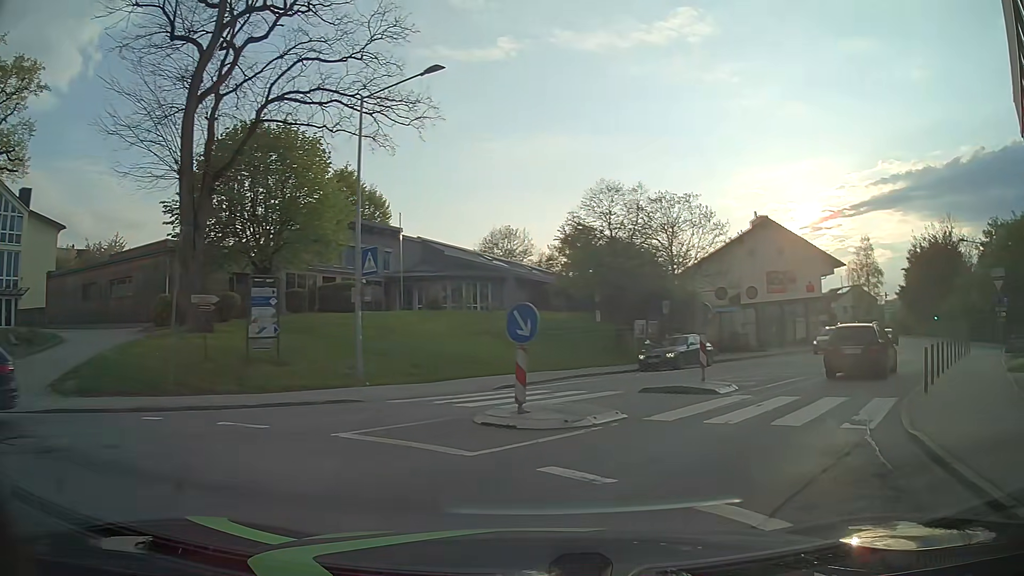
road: tertiary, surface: asphalt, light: Day
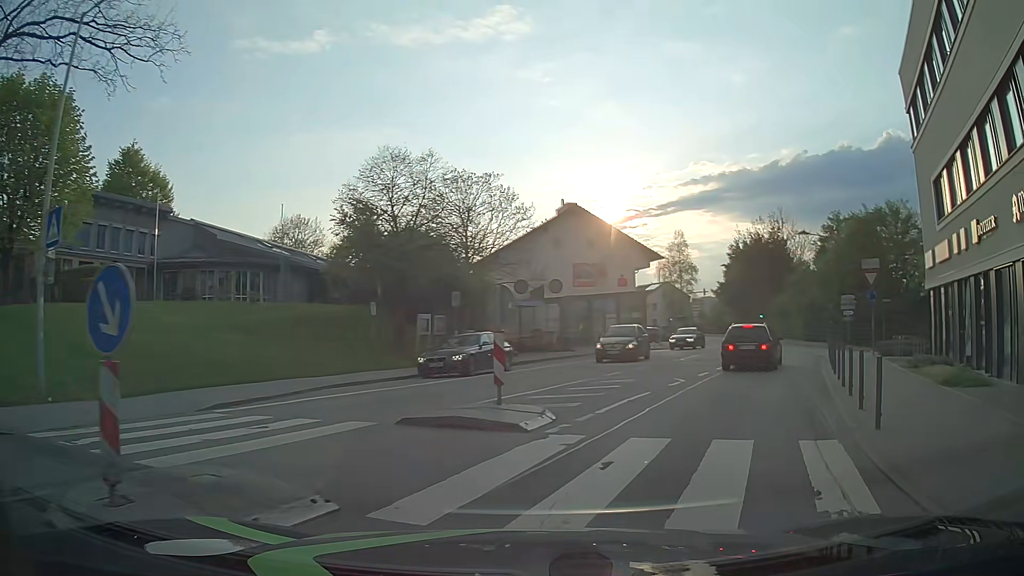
(+0.8, +5.6) m; +17°
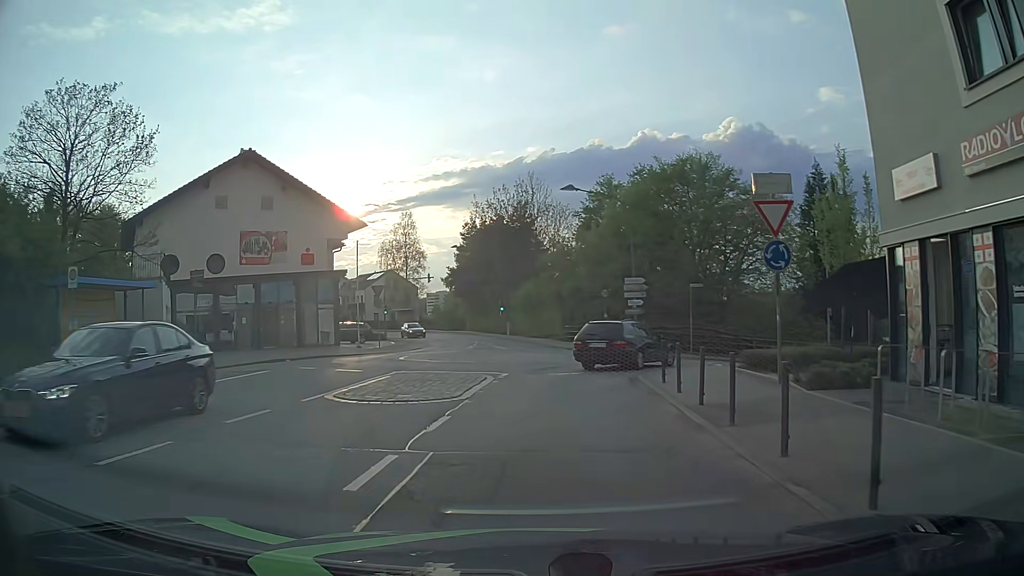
(+4.5, +16.0) m; +23°
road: unclassified
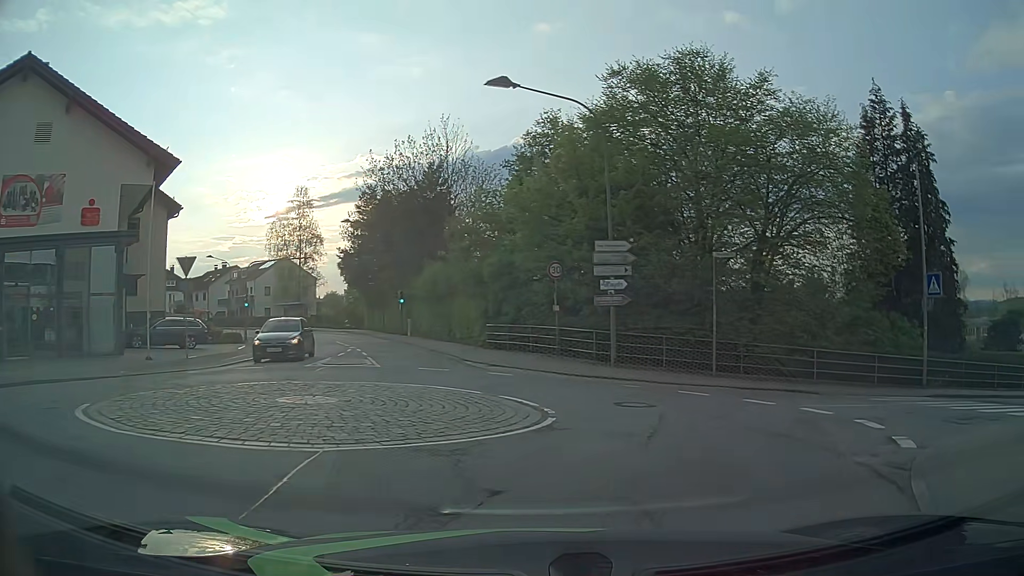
(+0.4, +16.2) m; +5°
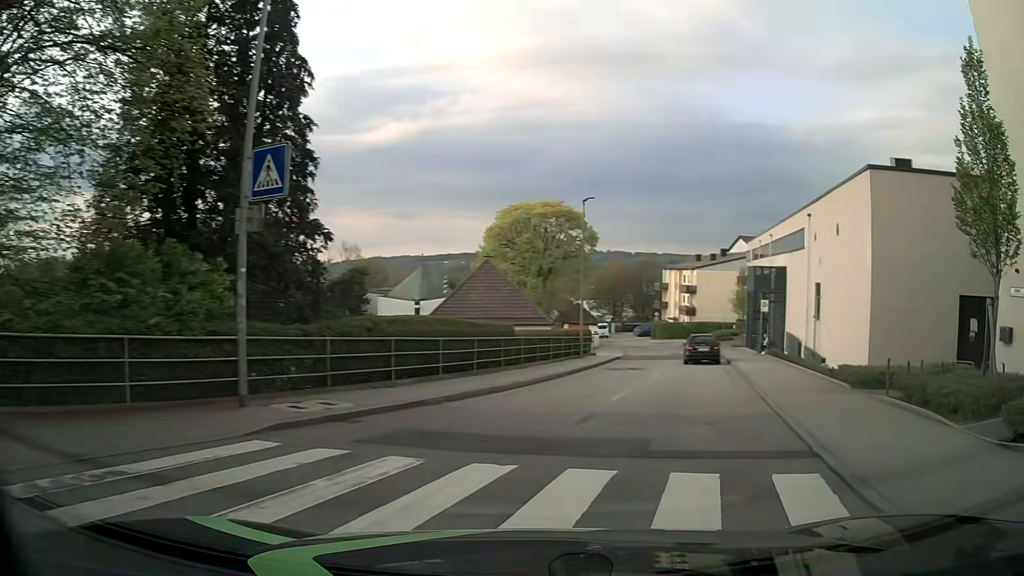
(+6.2, +11.9) m; +59°
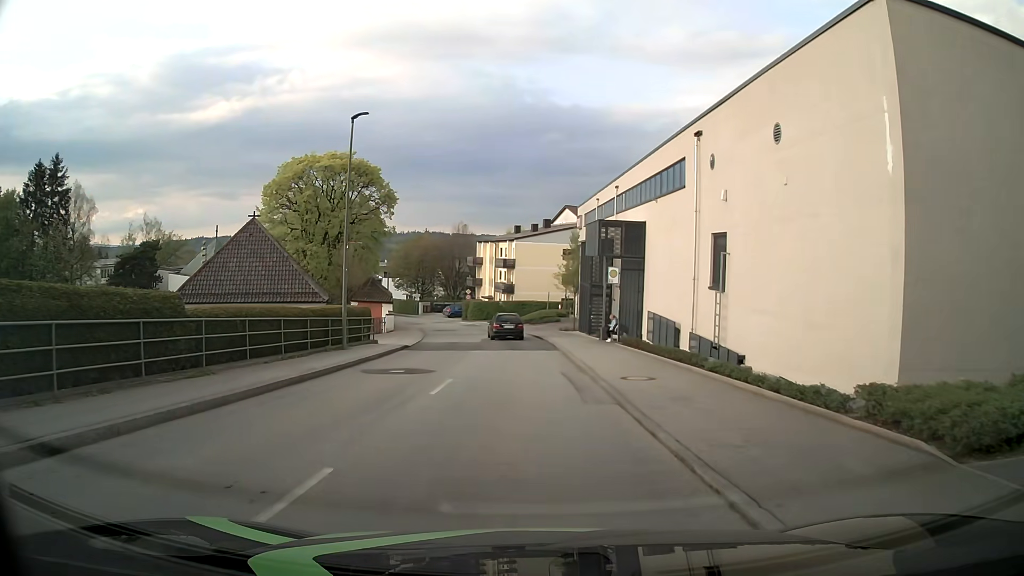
(+2.3, +11.4) m; +15°
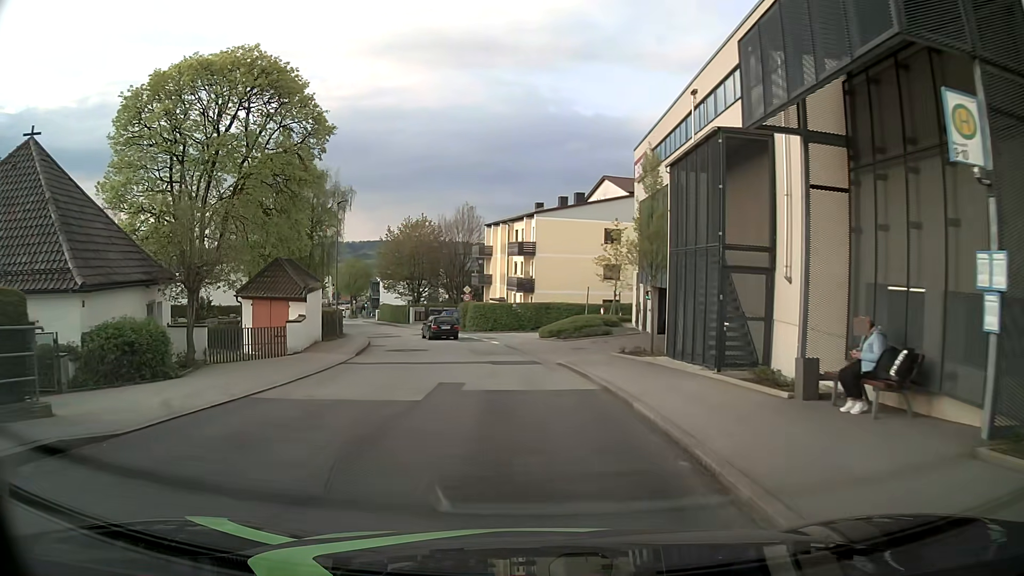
(+0.1, +23.3) m; -1°
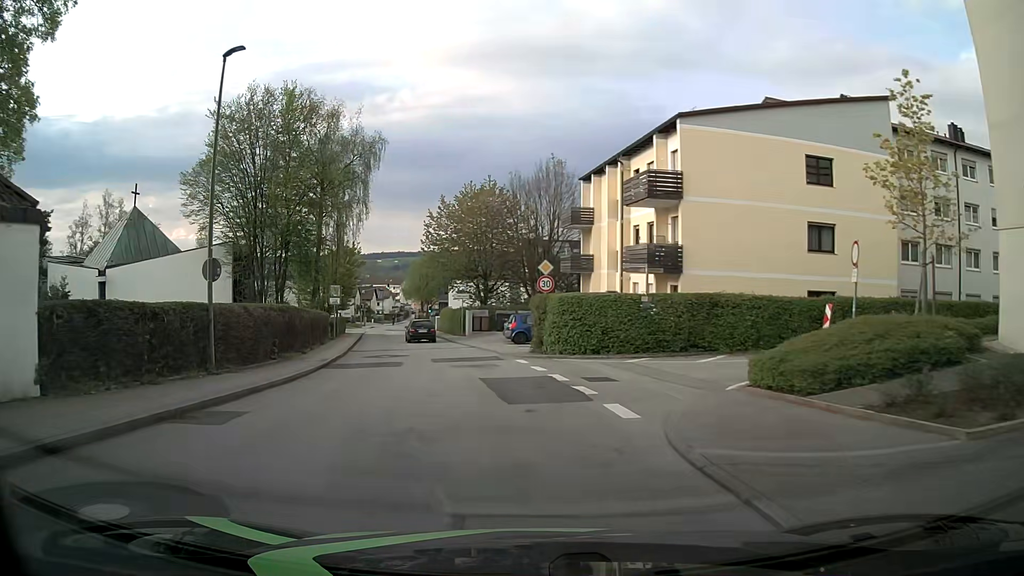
(-1.3, +25.5) m; -7°
(-1, +10) (-2, +20) (-4, +30) (-7, +39) (-9, +49) (-12, +59) (-14, +68) (-17, +78) (-19, +88) (-21, +98) m
